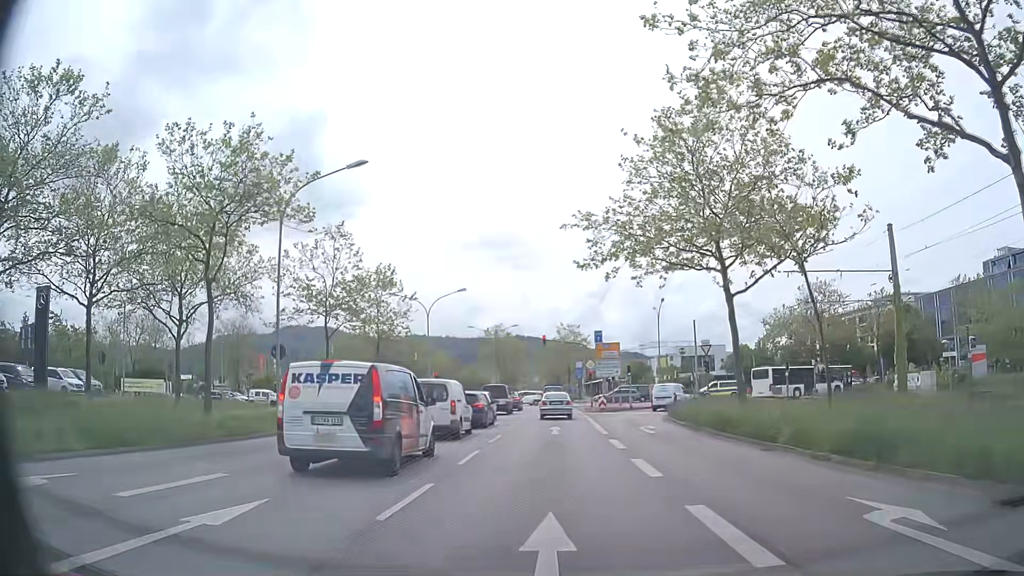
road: primary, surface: asphalt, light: Day
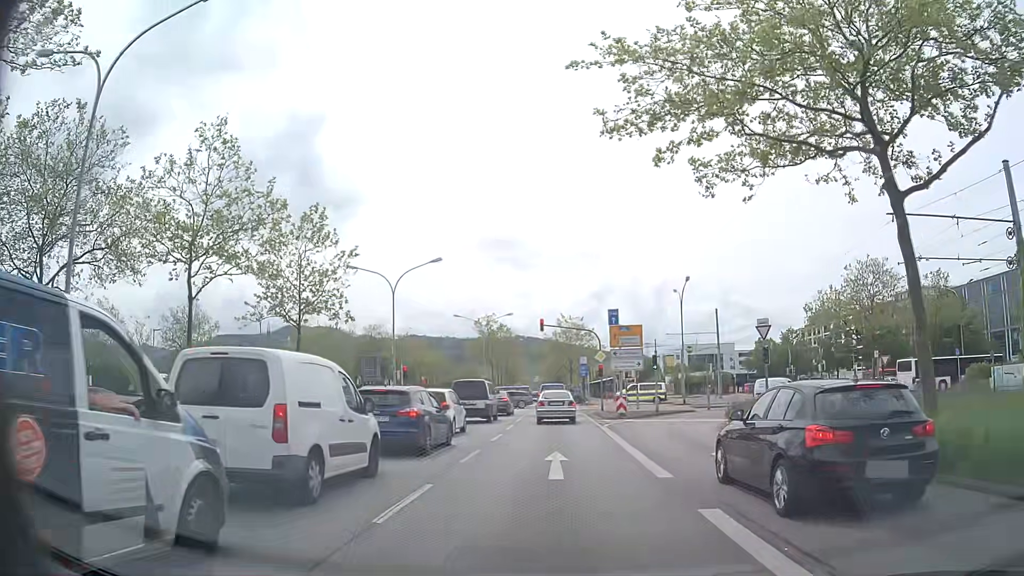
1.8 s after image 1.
(-0.1, +12.3) m; -1°
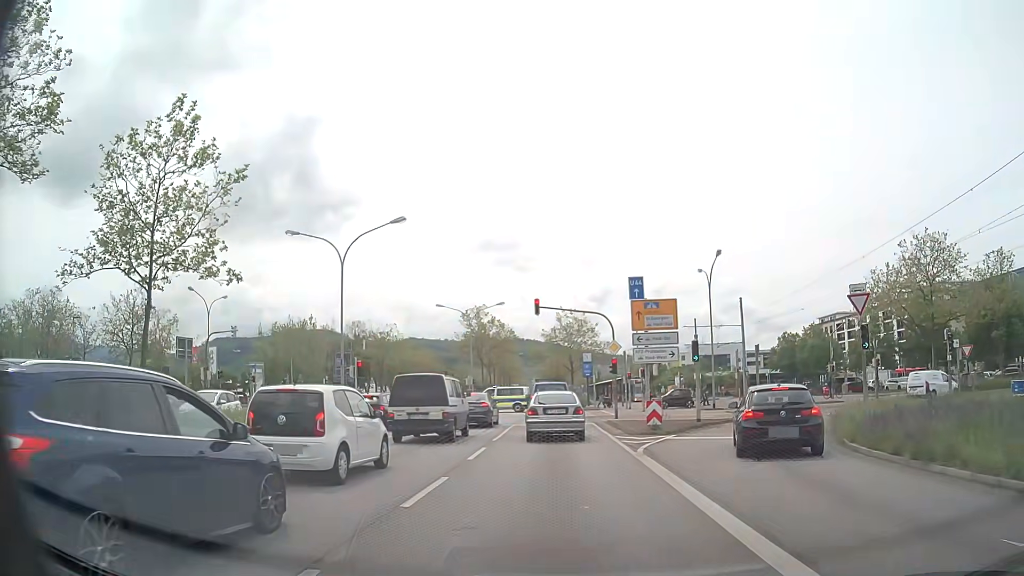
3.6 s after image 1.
(+0.1, +10.7) m; +1°
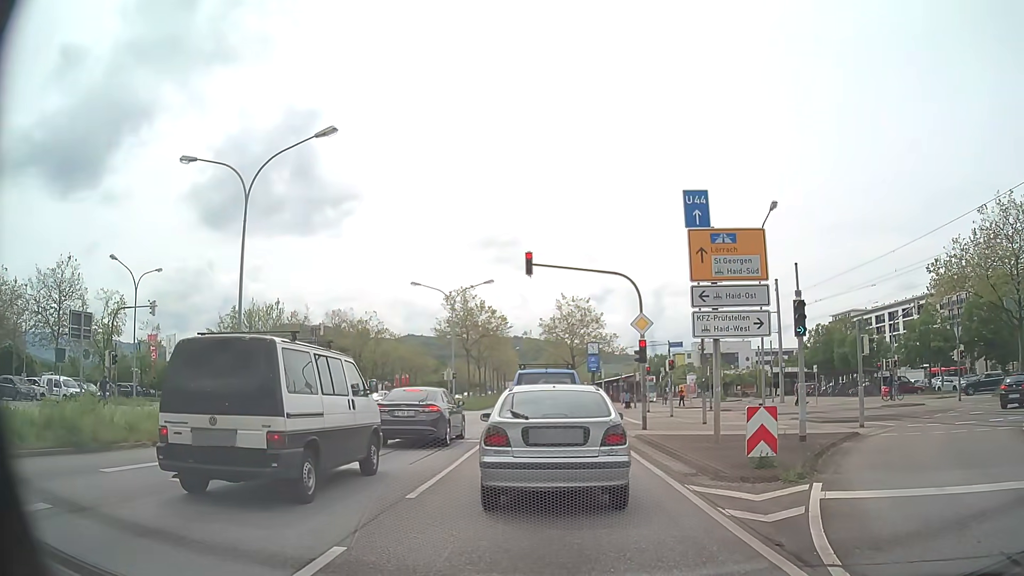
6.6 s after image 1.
(-0.1, +10.9) m; 0°
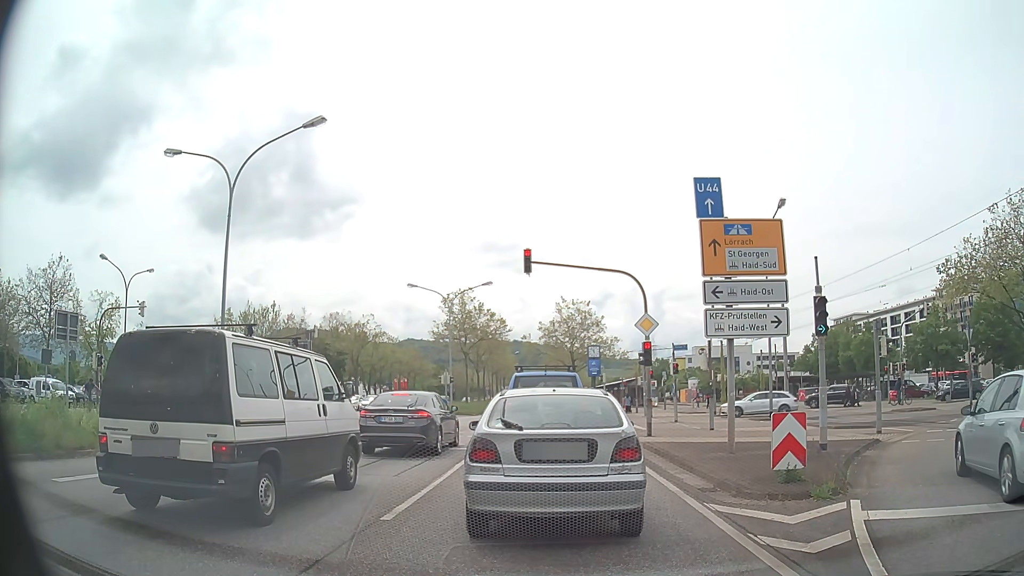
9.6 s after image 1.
(0.0, +1.2) m; 0°
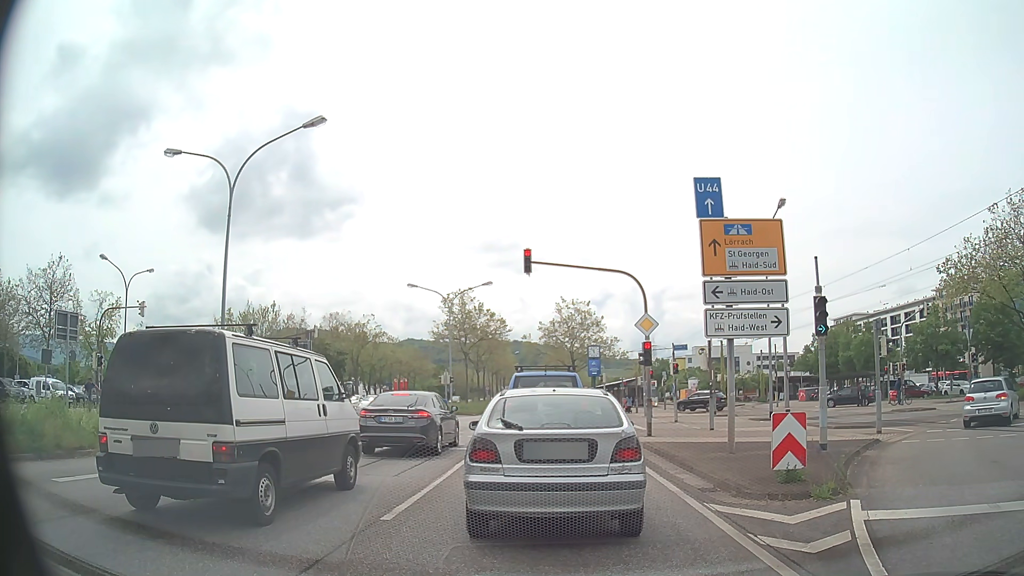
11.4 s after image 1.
(0.0, 0.0) m; 0°
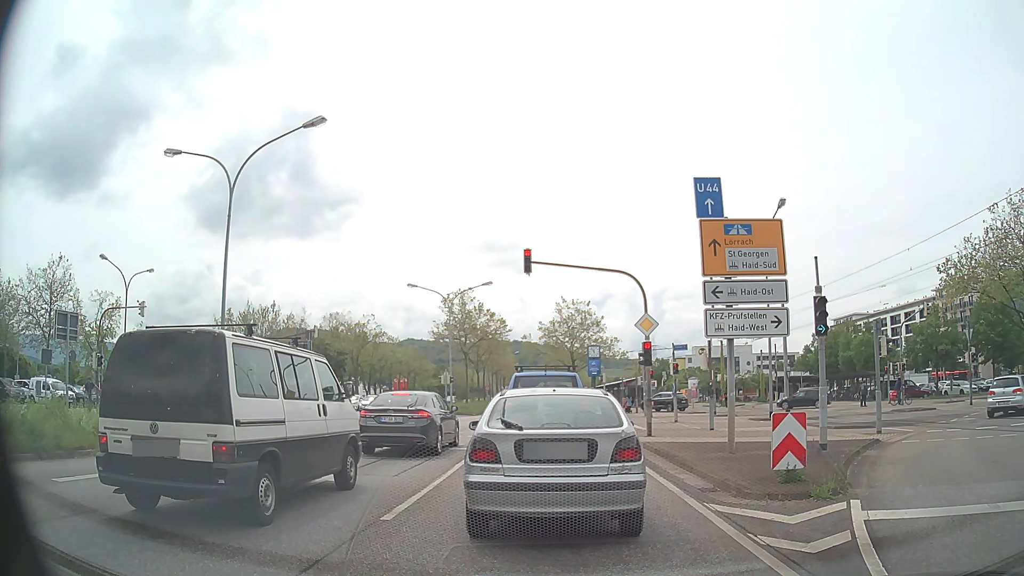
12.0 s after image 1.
(0.0, 0.0) m; 0°
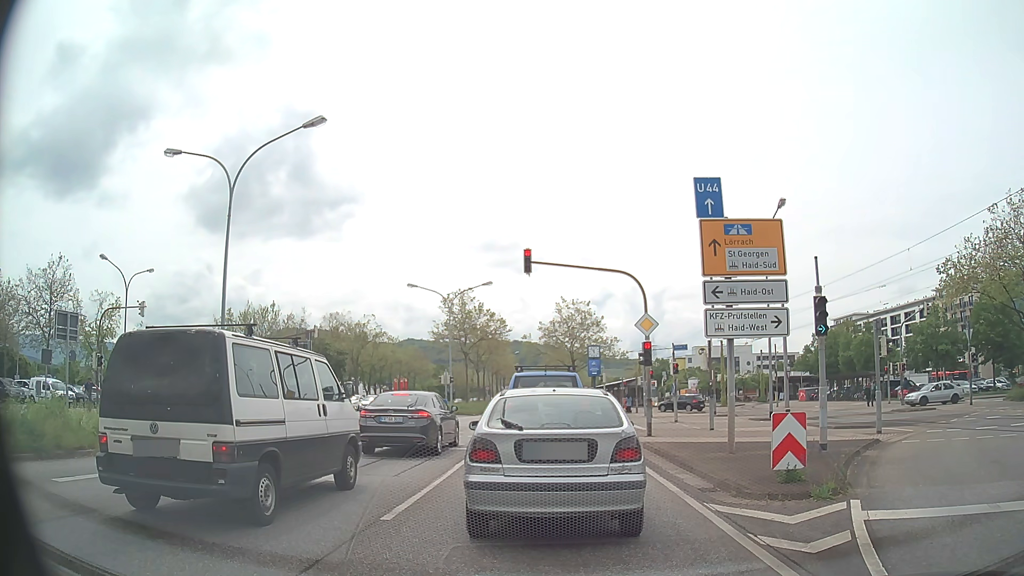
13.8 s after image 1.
(0.0, 0.0) m; 0°
